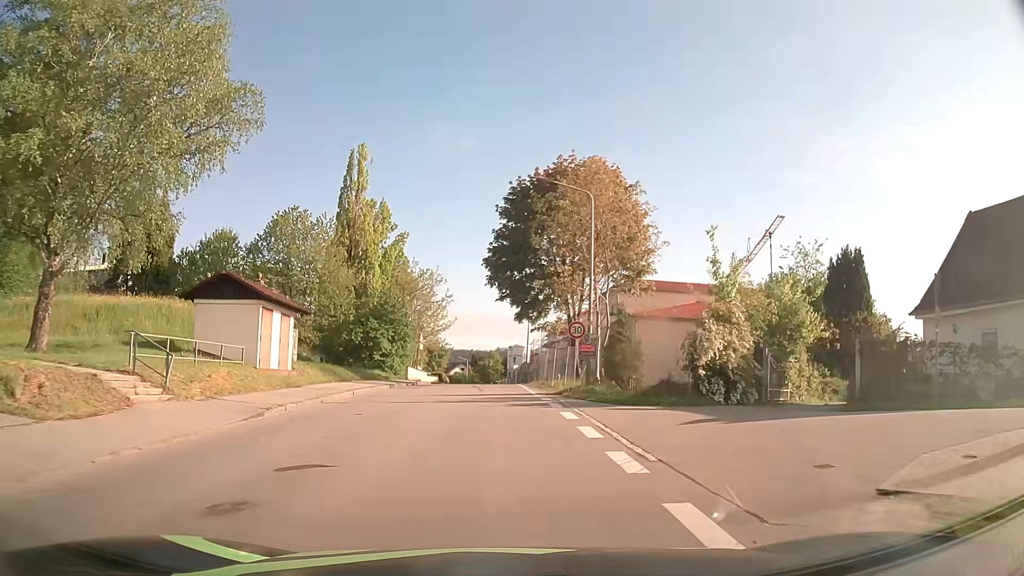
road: tertiary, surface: asphalt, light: Day
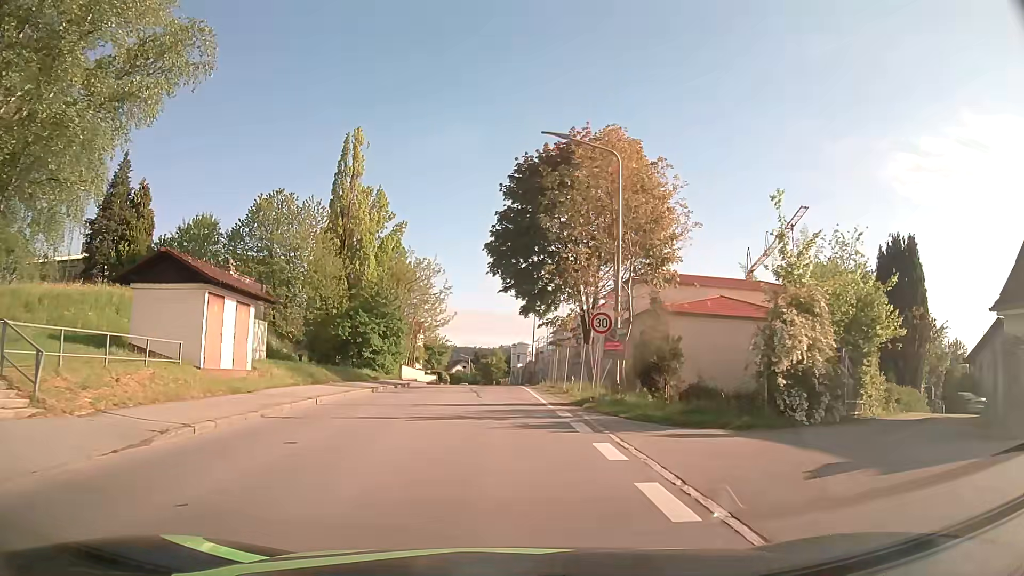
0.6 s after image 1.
(0.0, +5.0) m; 0°
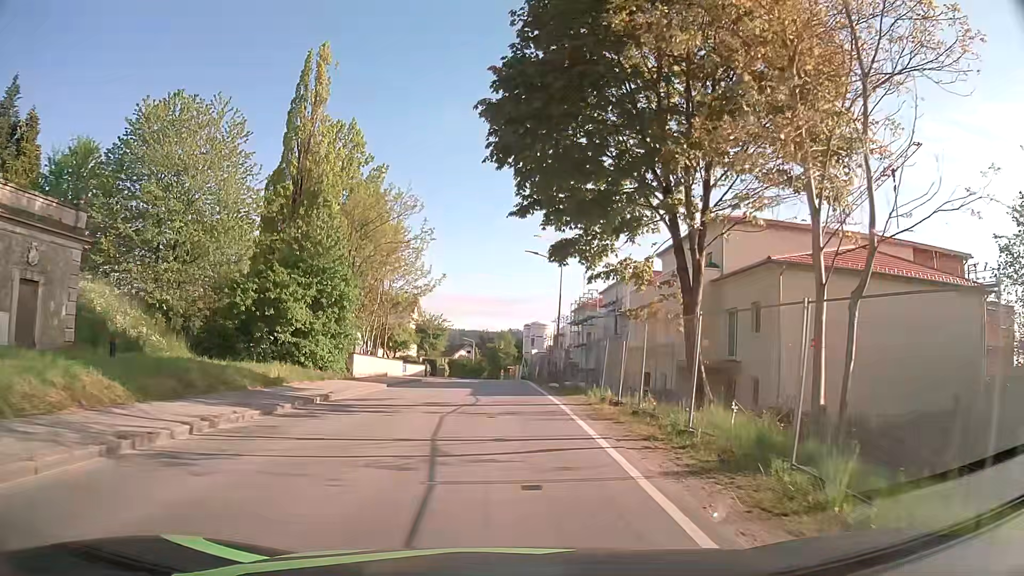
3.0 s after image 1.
(-0.1, +19.0) m; -1°
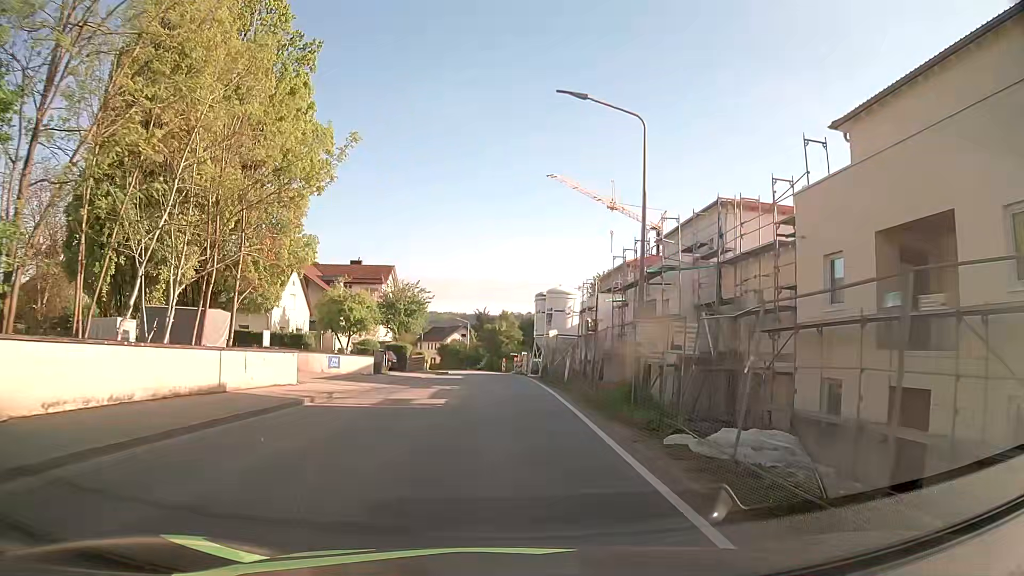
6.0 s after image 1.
(+0.1, +24.2) m; 0°
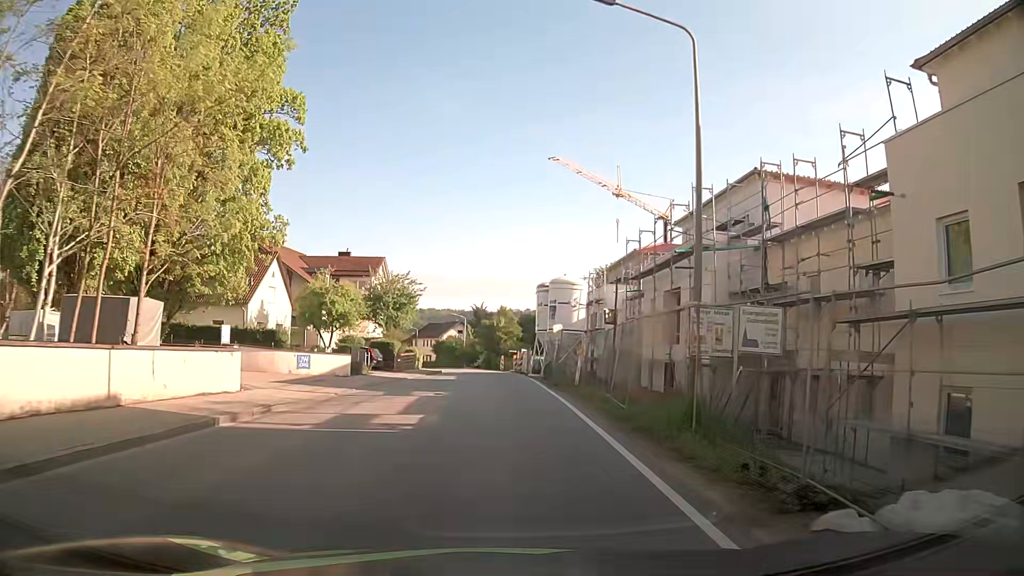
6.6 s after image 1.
(0.0, +5.0) m; 0°
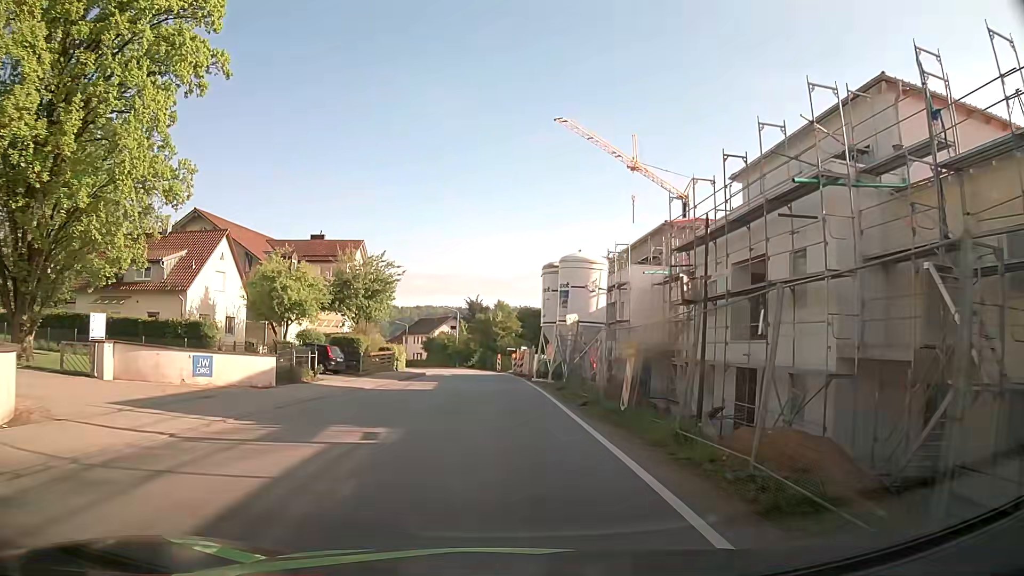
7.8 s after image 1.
(0.0, +10.0) m; 0°
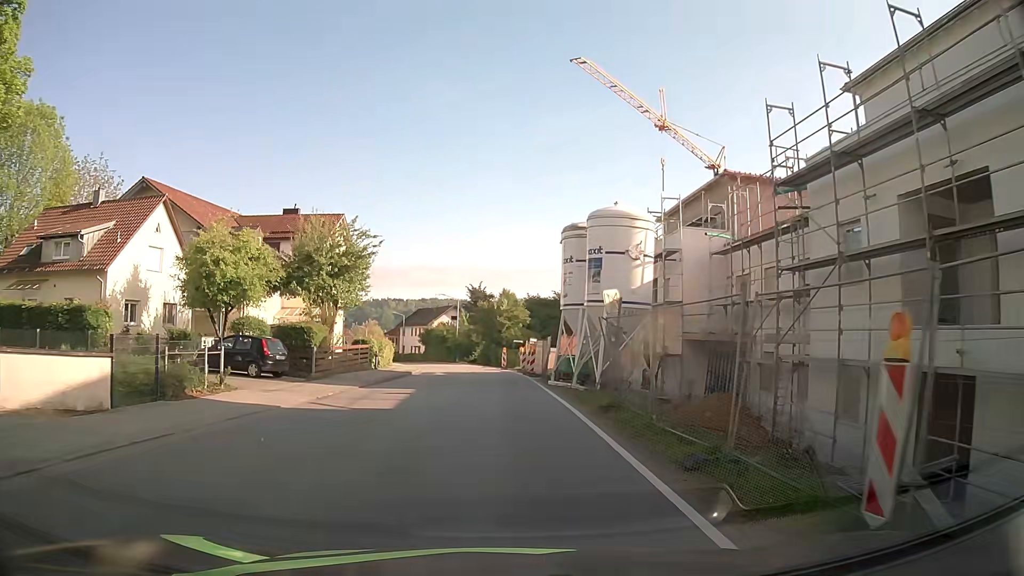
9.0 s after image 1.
(0.0, +9.7) m; 0°
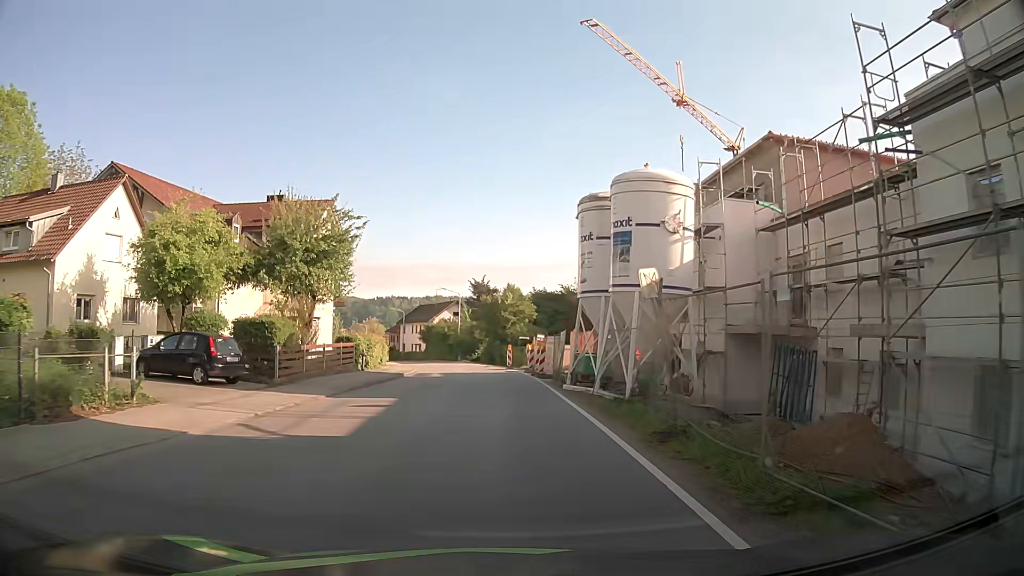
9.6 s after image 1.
(0.0, +4.8) m; -1°
